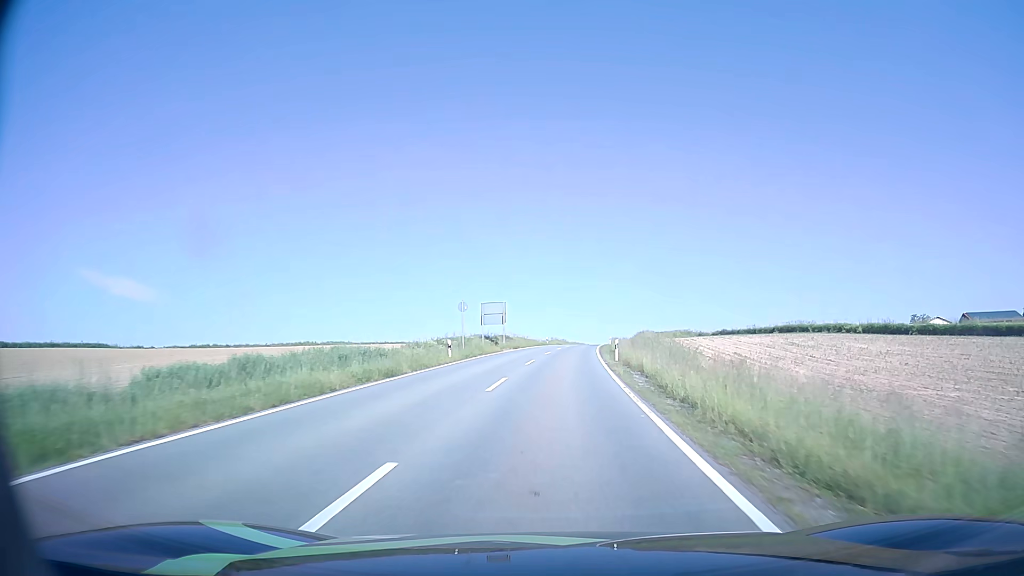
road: tertiary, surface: asphalt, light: Day
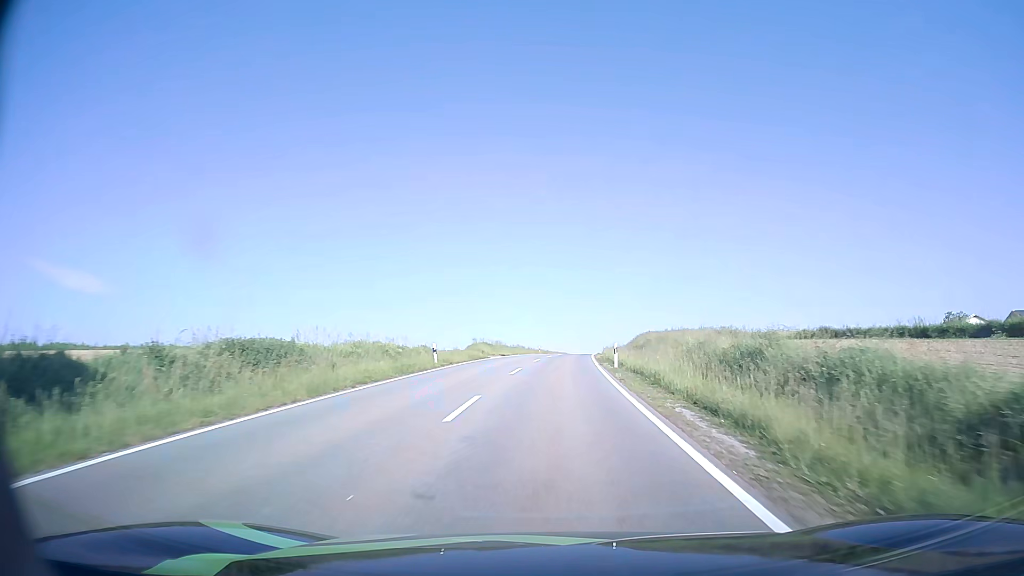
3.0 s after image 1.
(+2.2, +54.4) m; +5°
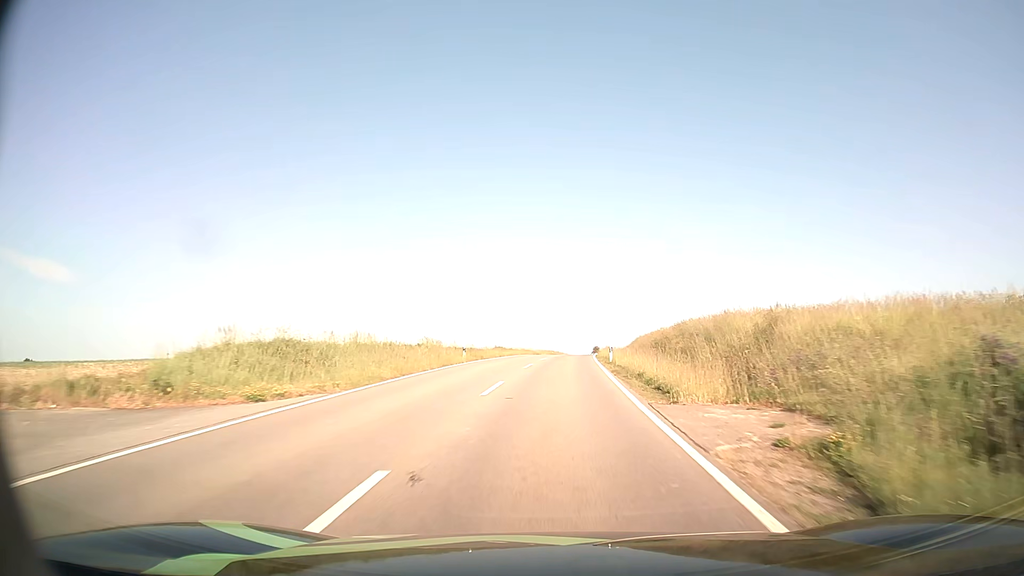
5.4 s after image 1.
(+1.3, +45.2) m; +3°
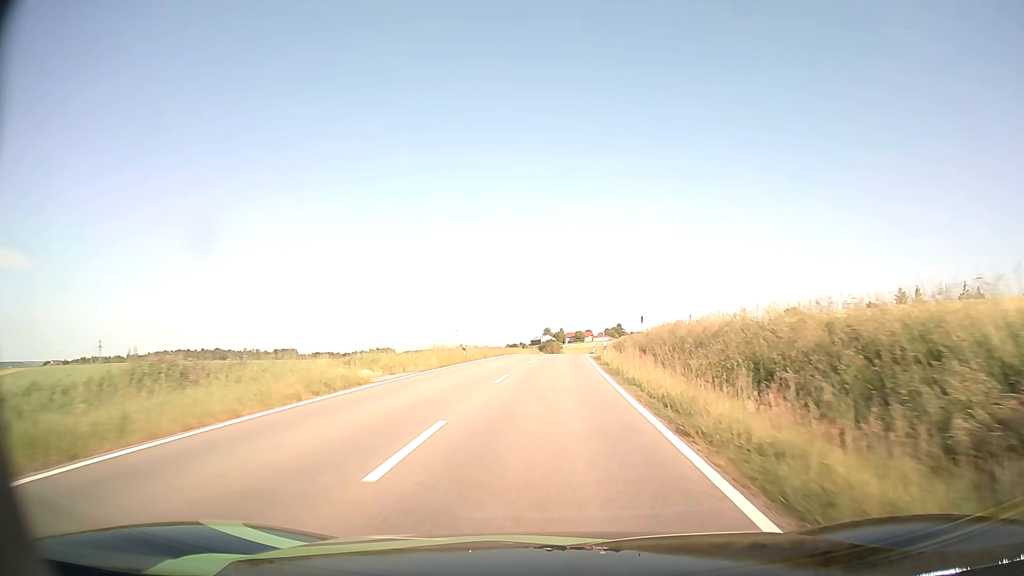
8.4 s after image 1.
(+2.4, +57.7) m; +4°
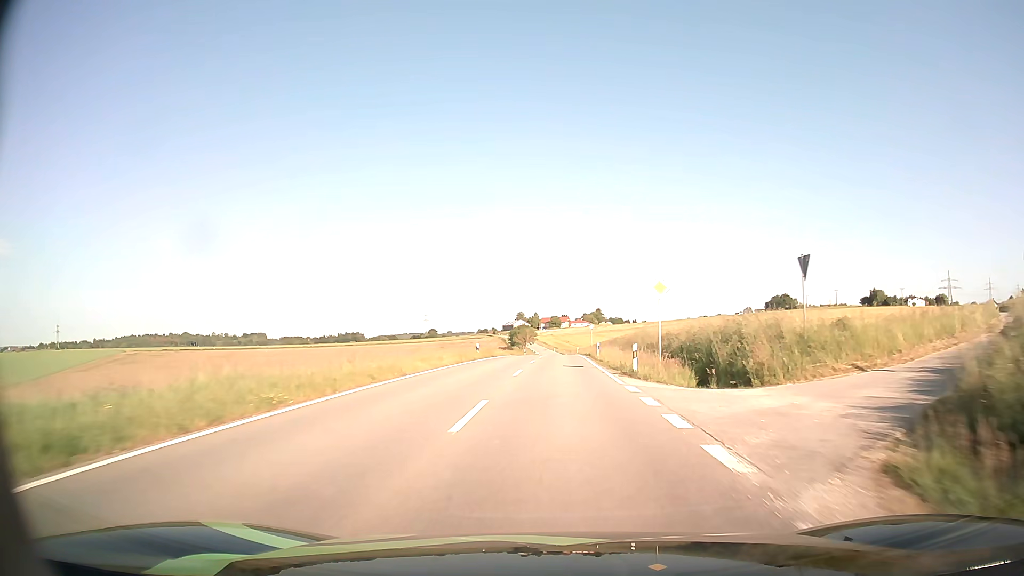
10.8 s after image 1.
(+0.9, +46.8) m; +2°
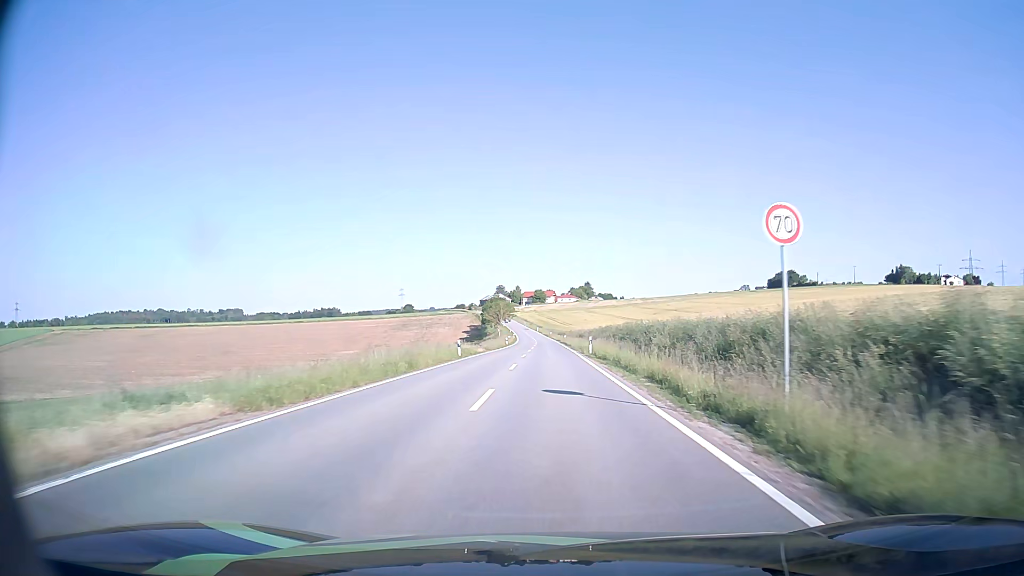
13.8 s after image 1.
(+0.8, +59.0) m; +1°
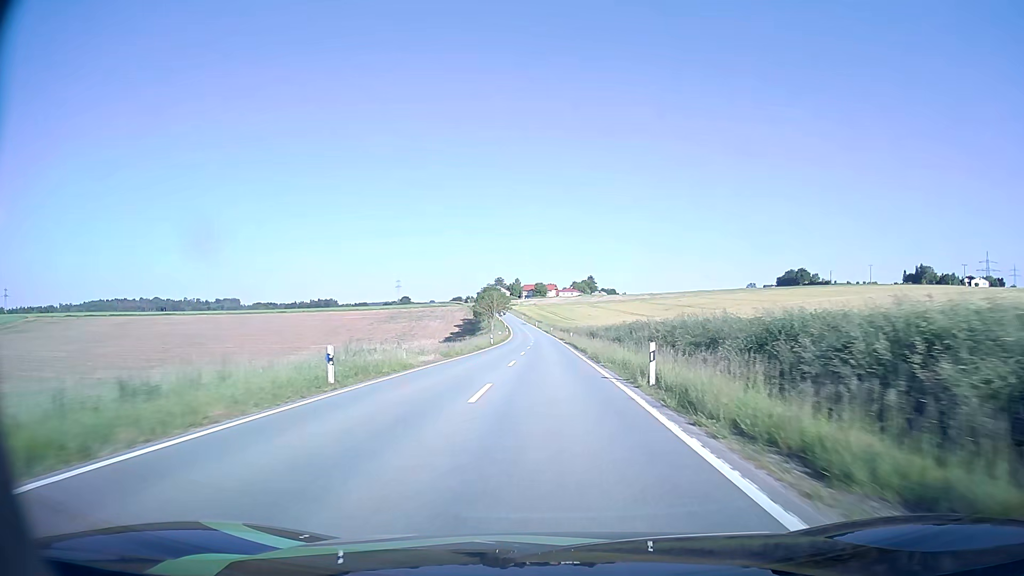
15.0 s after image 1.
(0.0, +23.8) m; 0°
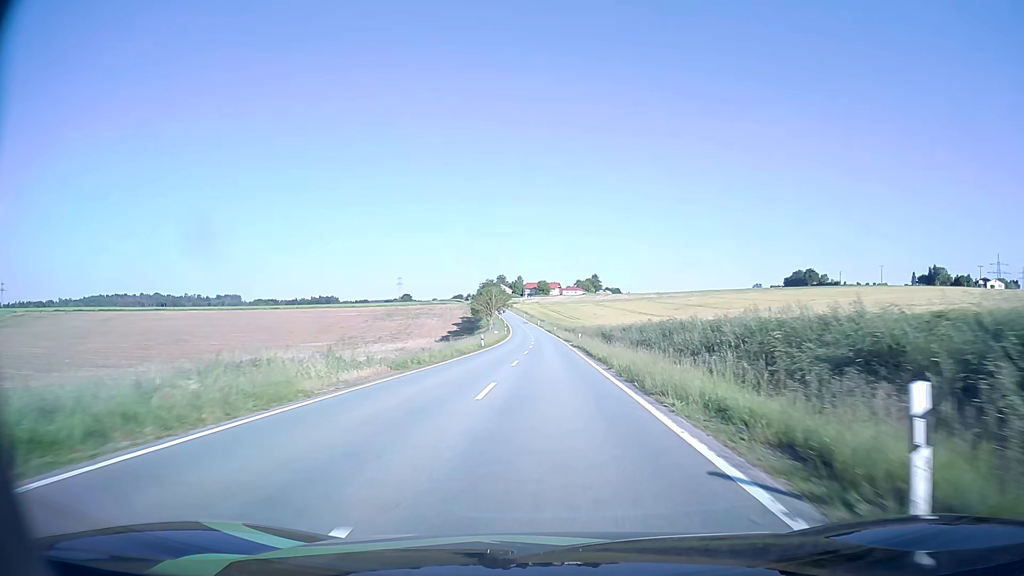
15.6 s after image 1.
(0.0, +11.9) m; 0°
(0, +10) (0, +20) (0, +30) (0, +40) (0, +50) (0, +60) (-1, +70) (-1, +80) (-1, +90) (-1, +100) m
